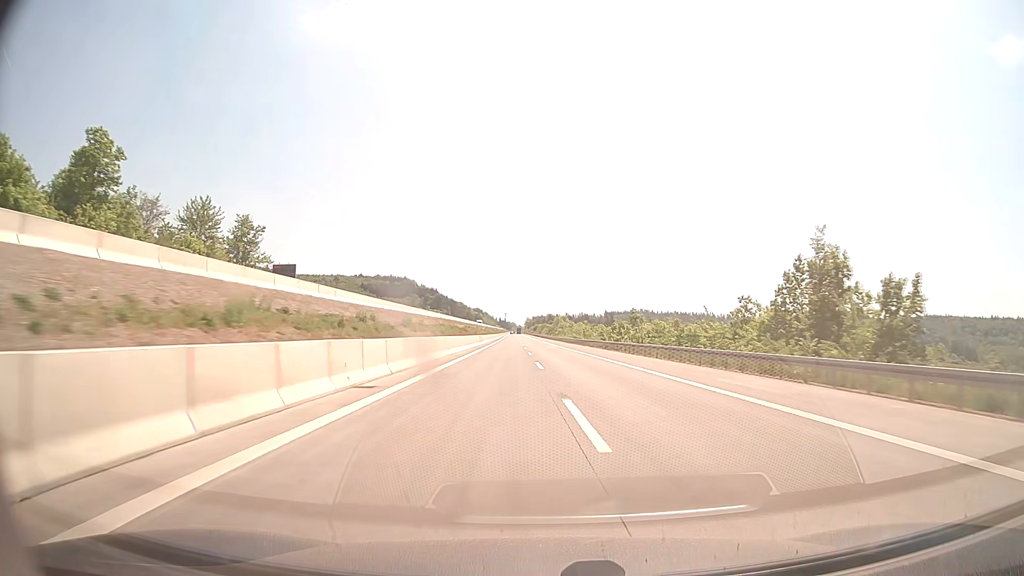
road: motorway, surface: concrete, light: Day
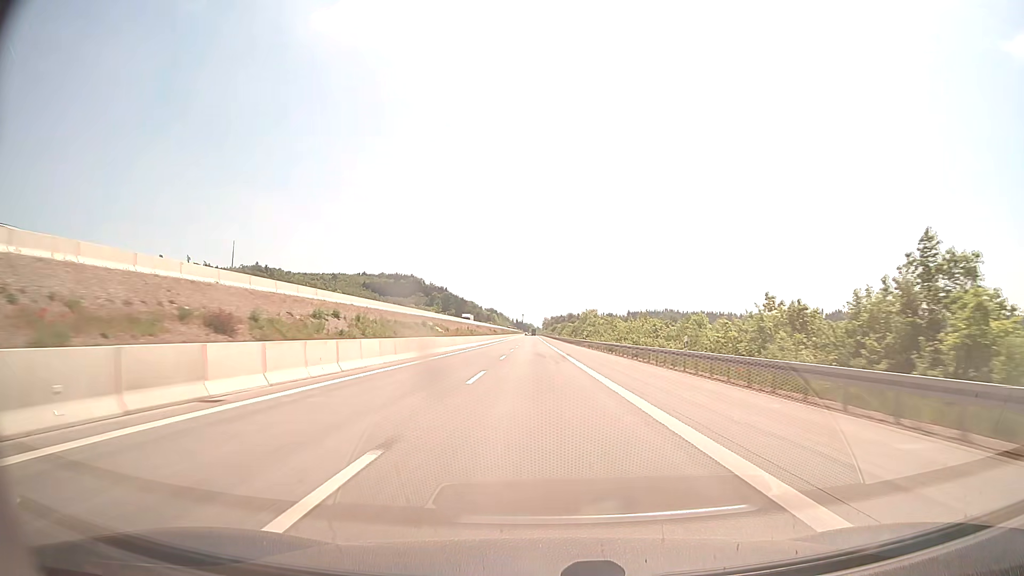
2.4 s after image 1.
(-0.1, +79.2) m; -1°
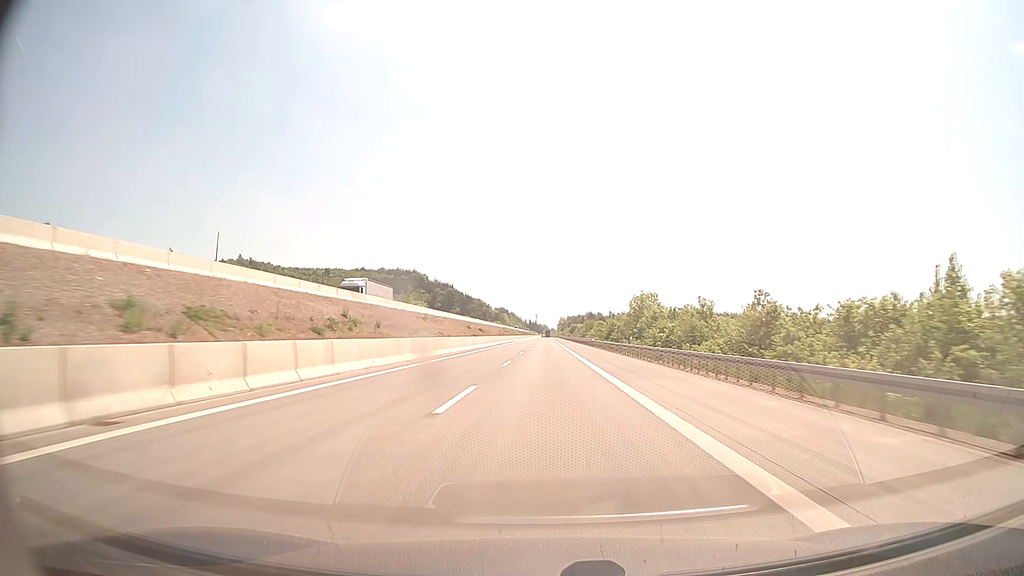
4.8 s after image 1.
(-1.4, +79.2) m; -1°
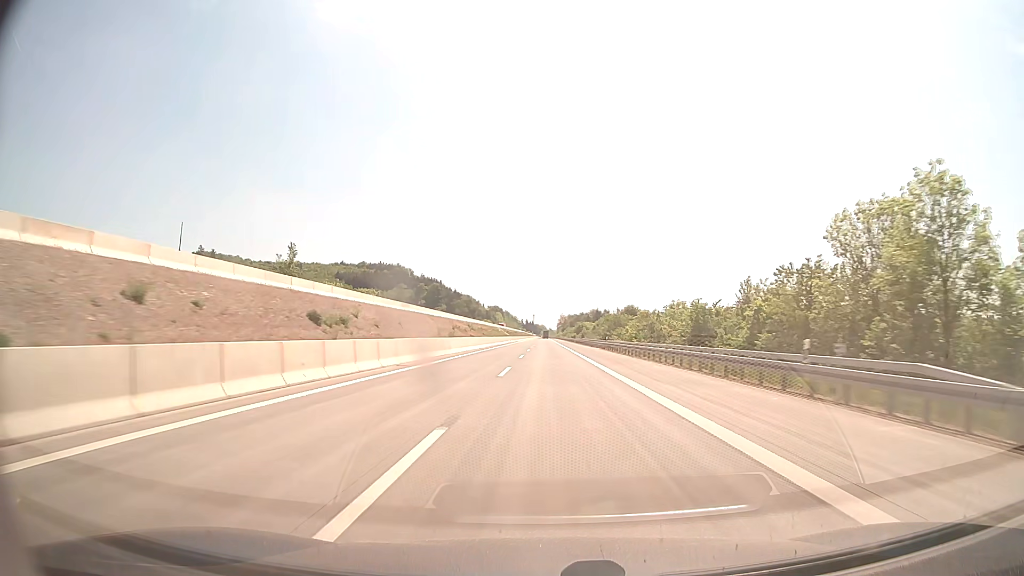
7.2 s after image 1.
(-0.1, +79.2) m; 0°
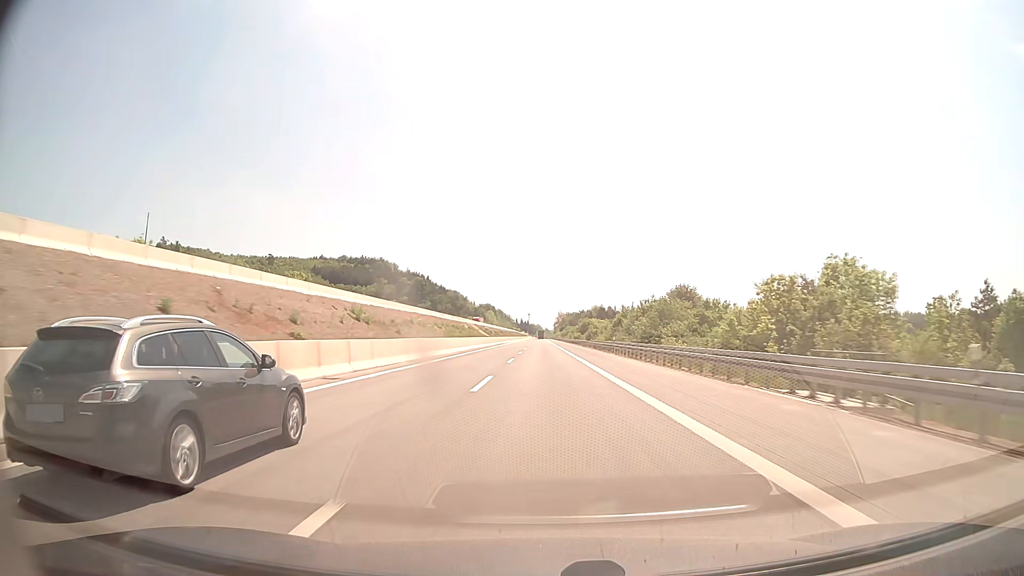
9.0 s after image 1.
(+0.3, +59.4) m; 0°
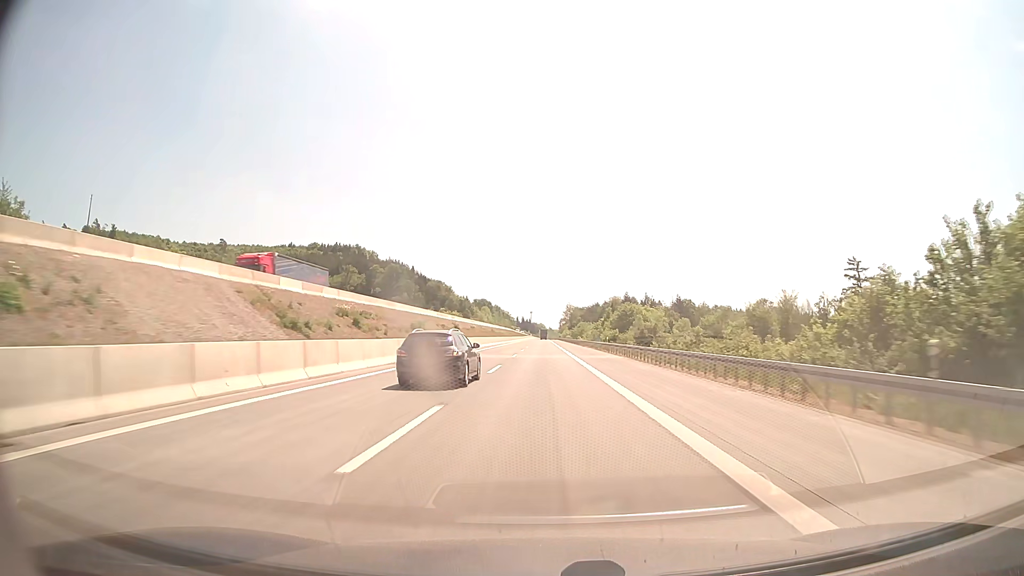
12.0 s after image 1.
(-0.1, +99.1) m; 0°
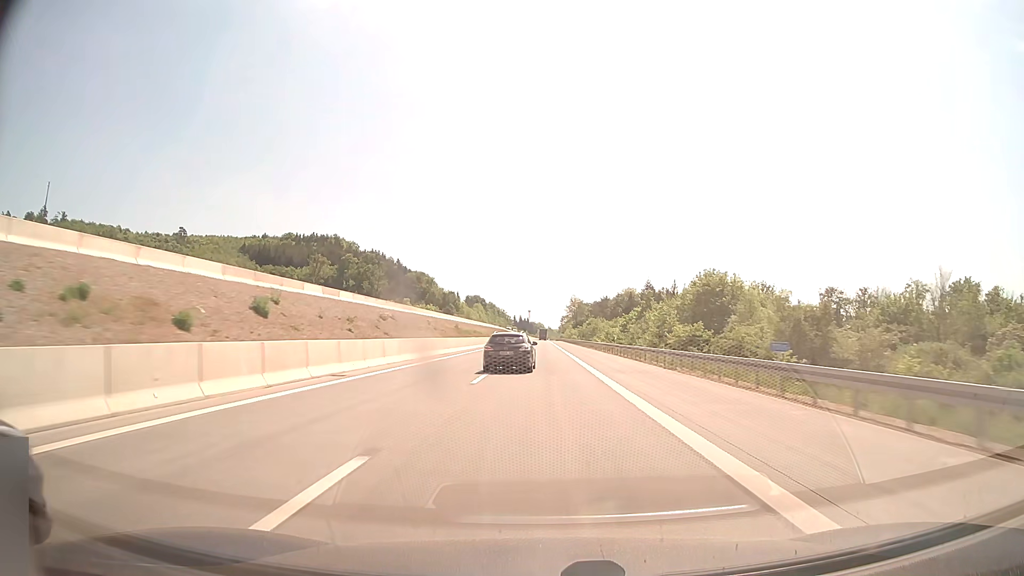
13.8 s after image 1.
(-0.1, +59.4) m; 0°
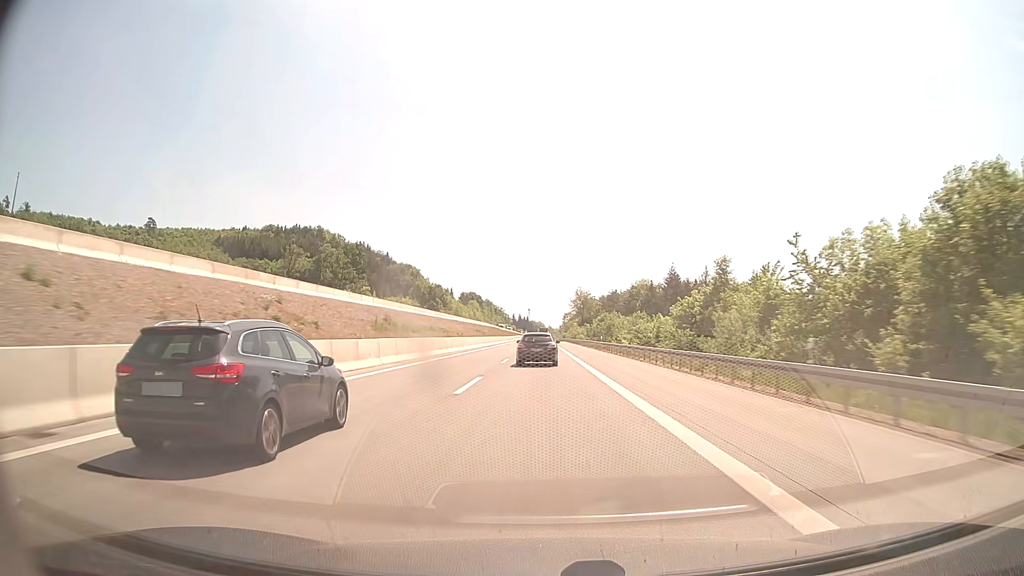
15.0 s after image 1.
(0.0, +39.6) m; 0°
(0, +10) (0, +20) (0, +30) (0, +40) (0, +50) (0, +60) (0, +70) (0, +80) (0, +90) (0, +100) m
